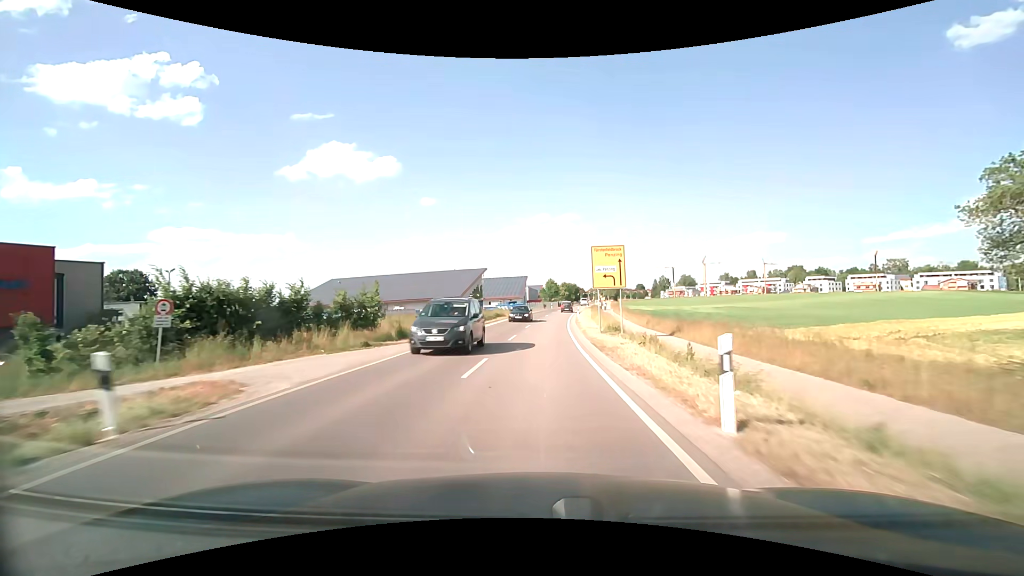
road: secondary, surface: asphalt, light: Day
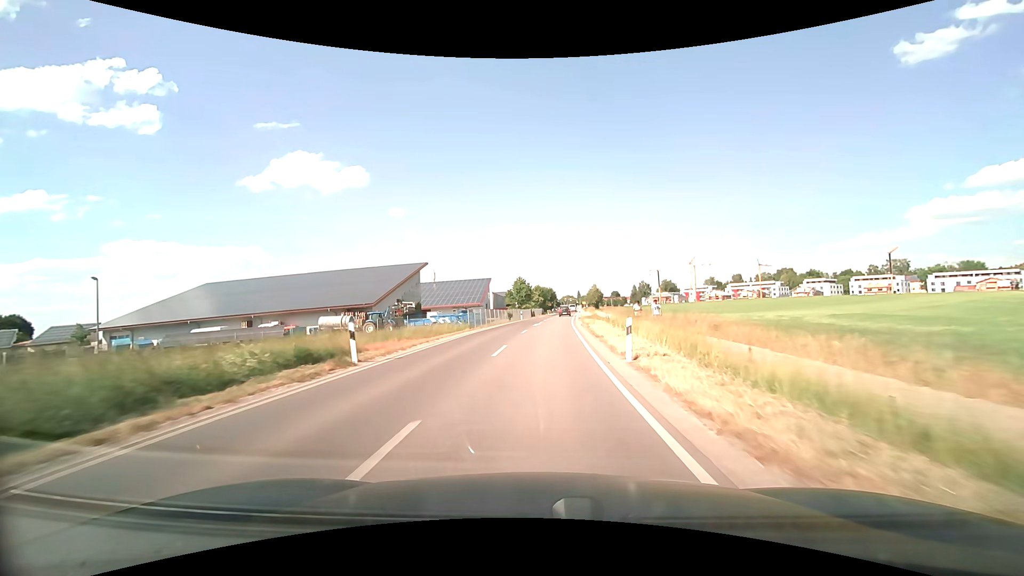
(+1.2, +42.0) m; +3°
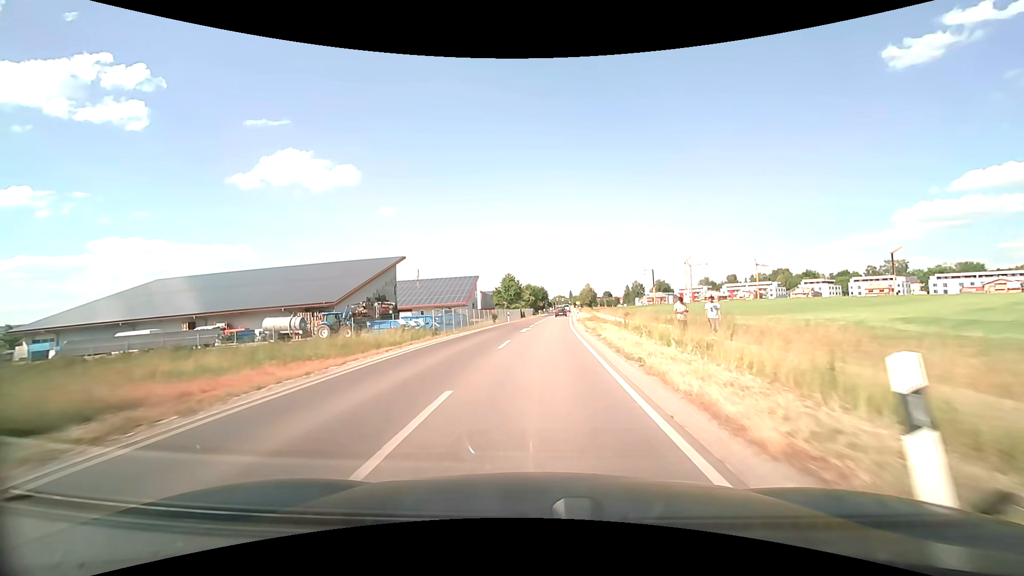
(+0.1, +10.0) m; +1°
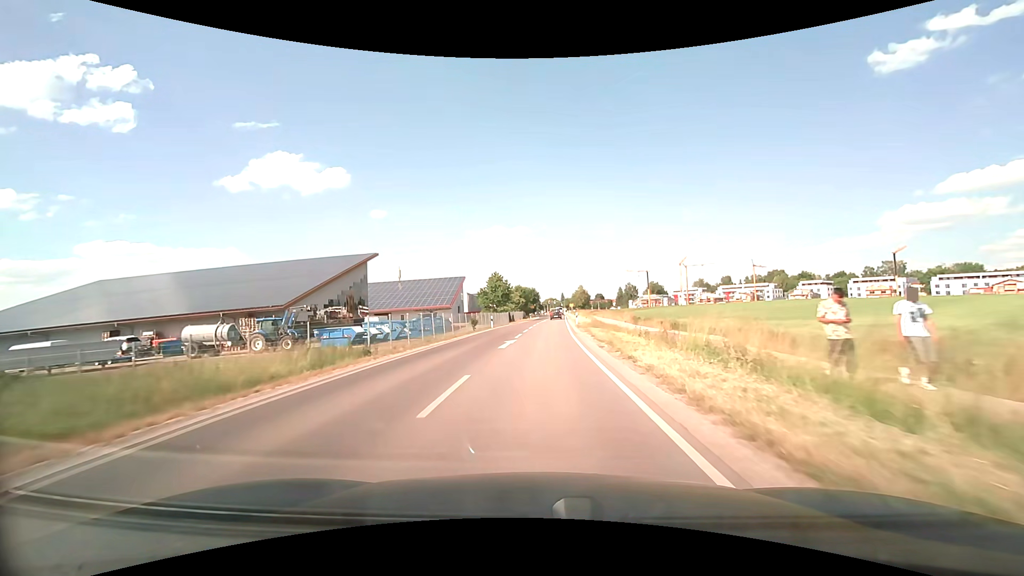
(+0.1, +9.7) m; +1°
